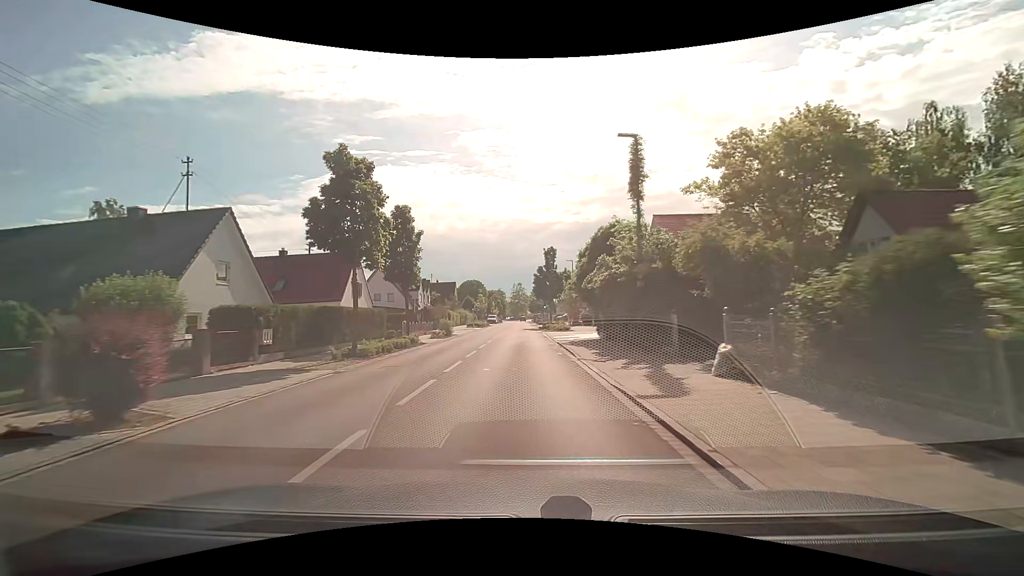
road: tertiary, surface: asphalt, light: Day
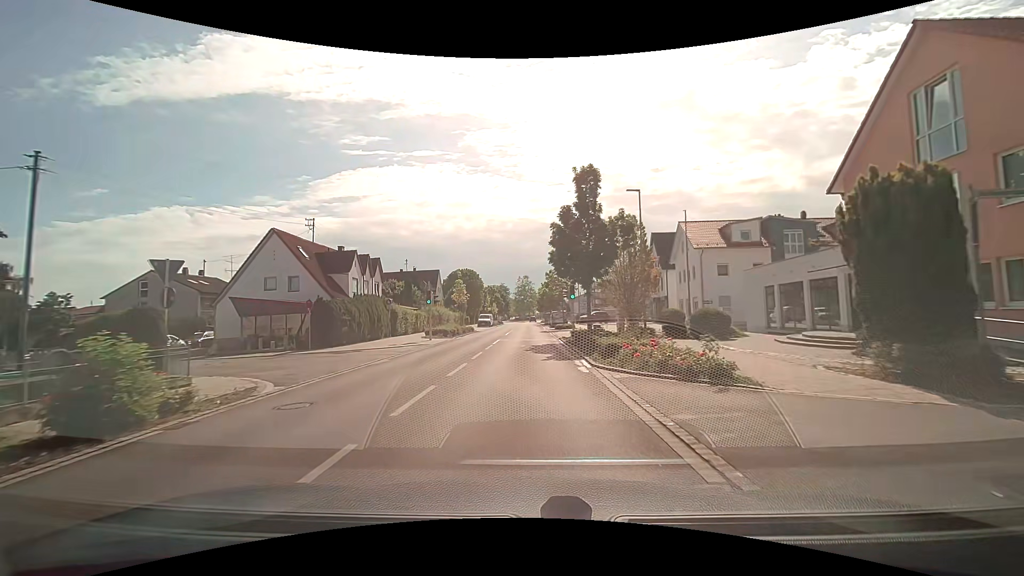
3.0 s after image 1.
(-0.2, +32.1) m; -1°
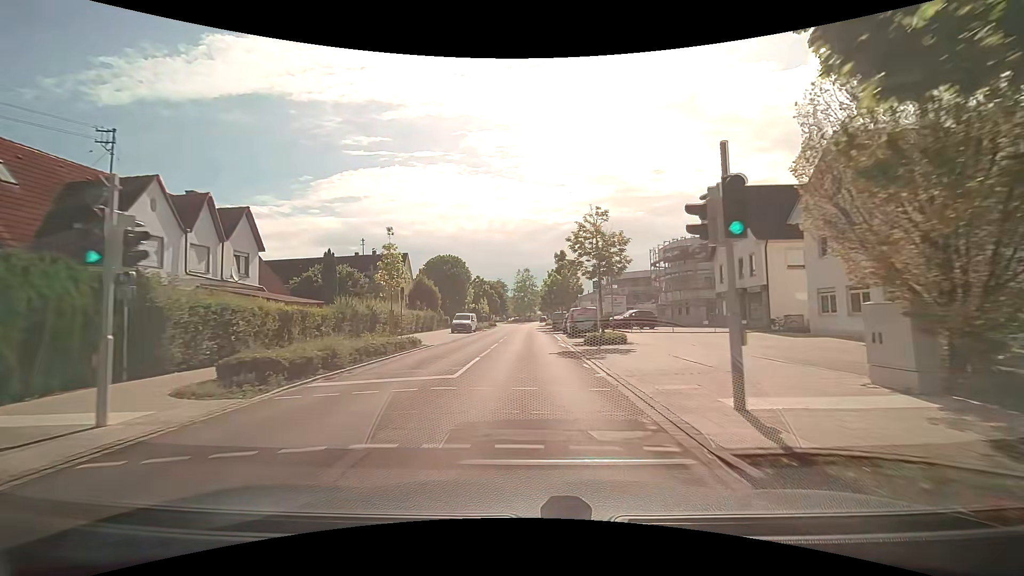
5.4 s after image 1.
(-0.1, +25.5) m; 0°
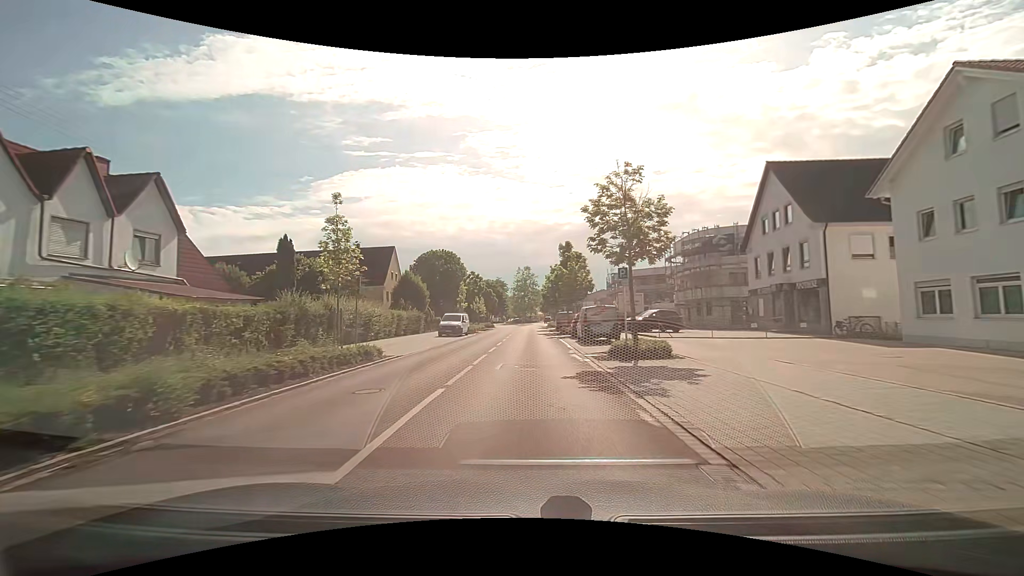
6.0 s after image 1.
(-0.1, +7.1) m; 0°
(0, +10) (0, +20) (0, +30) (0, +40) (0, +50) (0, +60) (0, +70) (+1, +80) (+1, +90) (+2, +100) m
